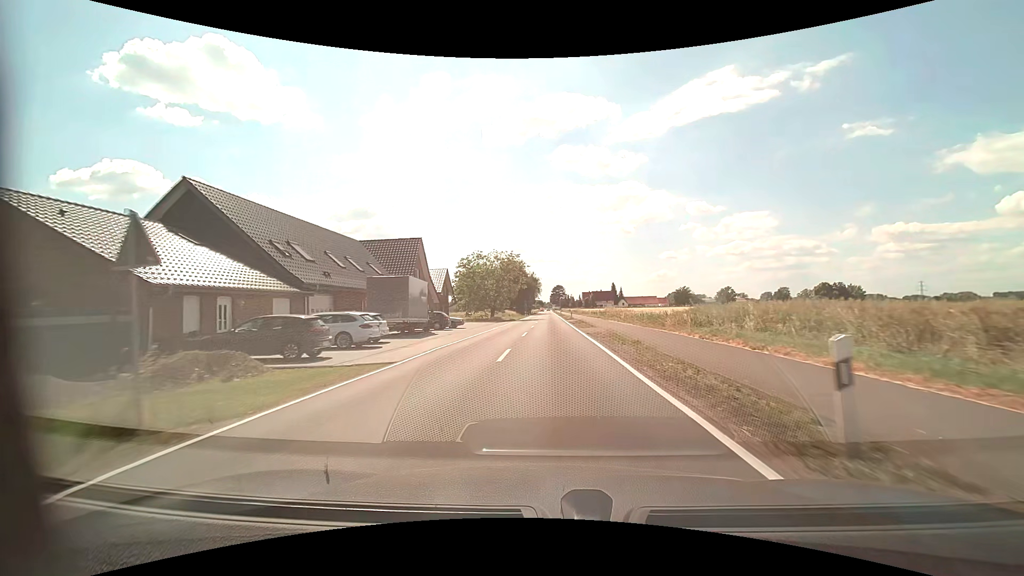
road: tertiary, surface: asphalt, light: Day
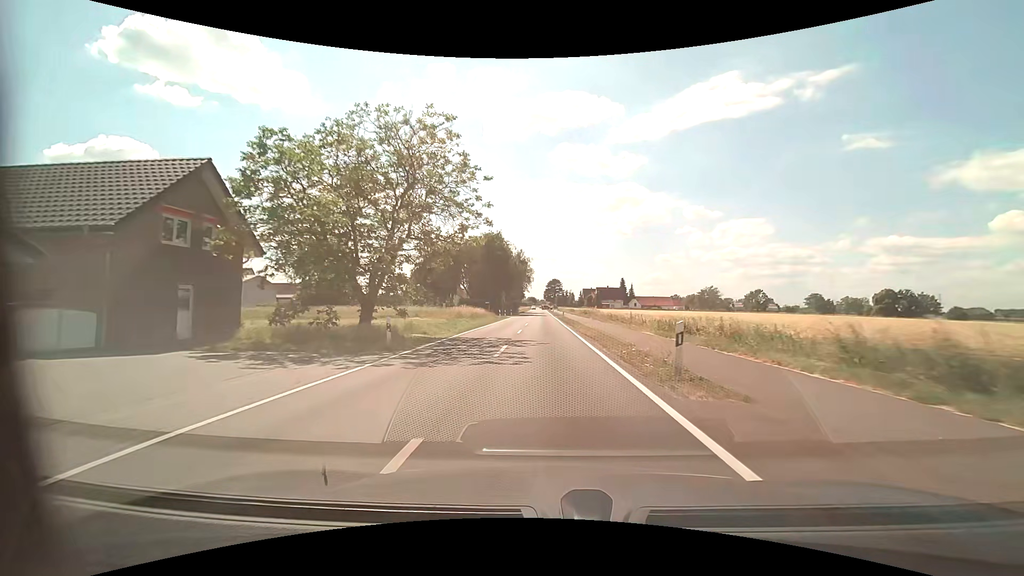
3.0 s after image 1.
(+0.2, +47.1) m; +1°
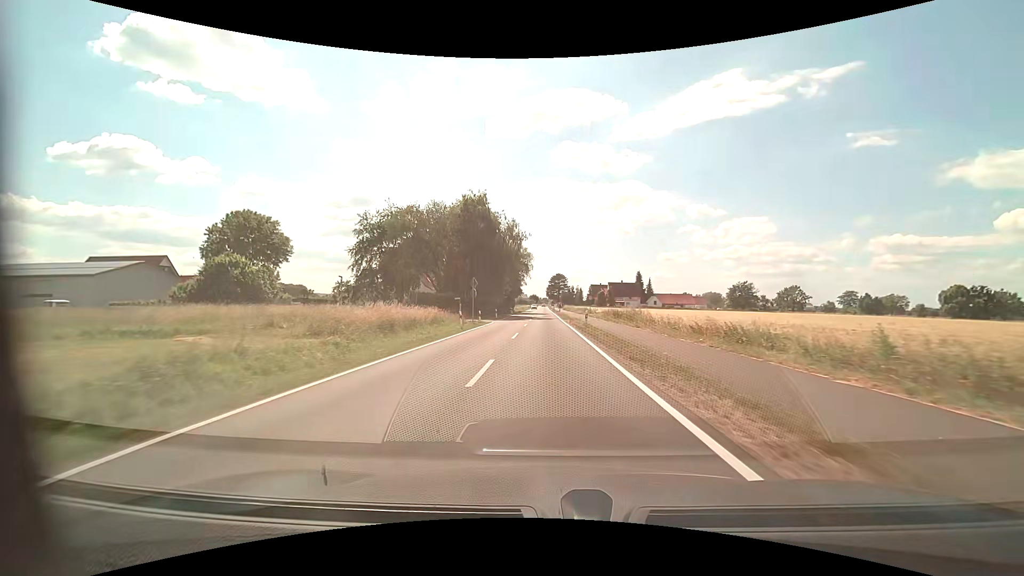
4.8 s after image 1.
(-0.1, +29.0) m; 0°
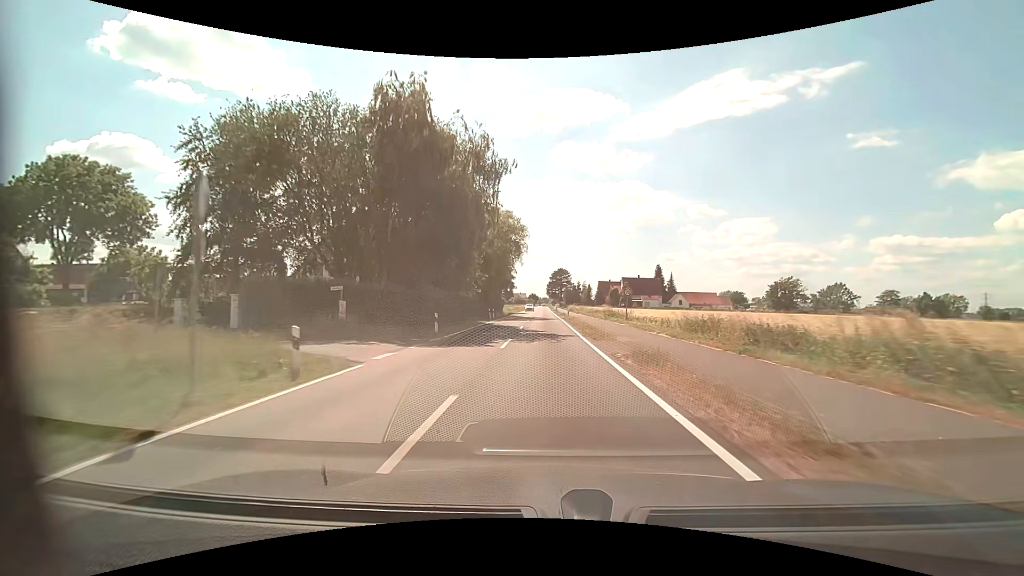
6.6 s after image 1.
(+0.1, +29.0) m; 0°
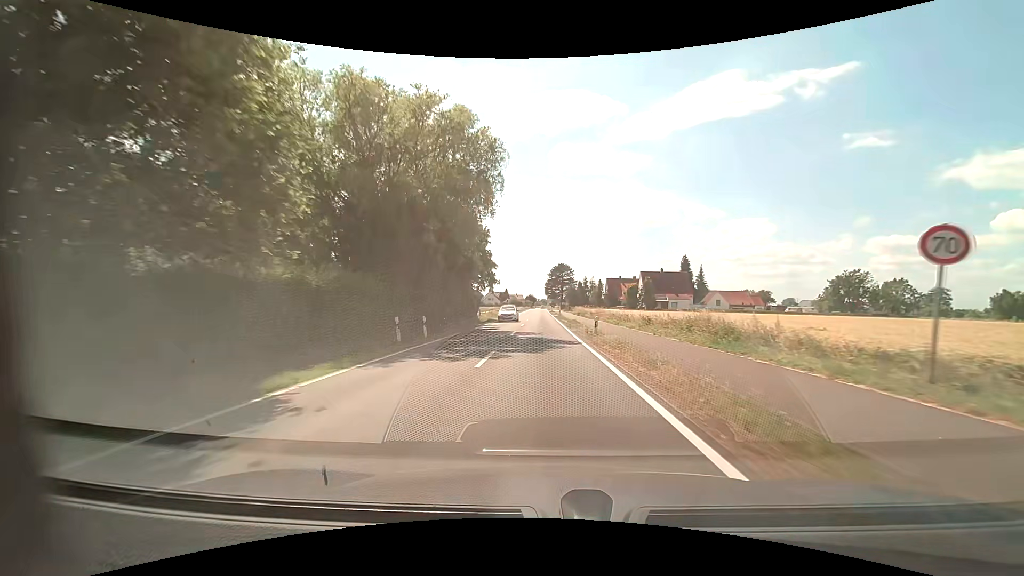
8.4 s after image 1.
(+0.1, +28.7) m; +1°
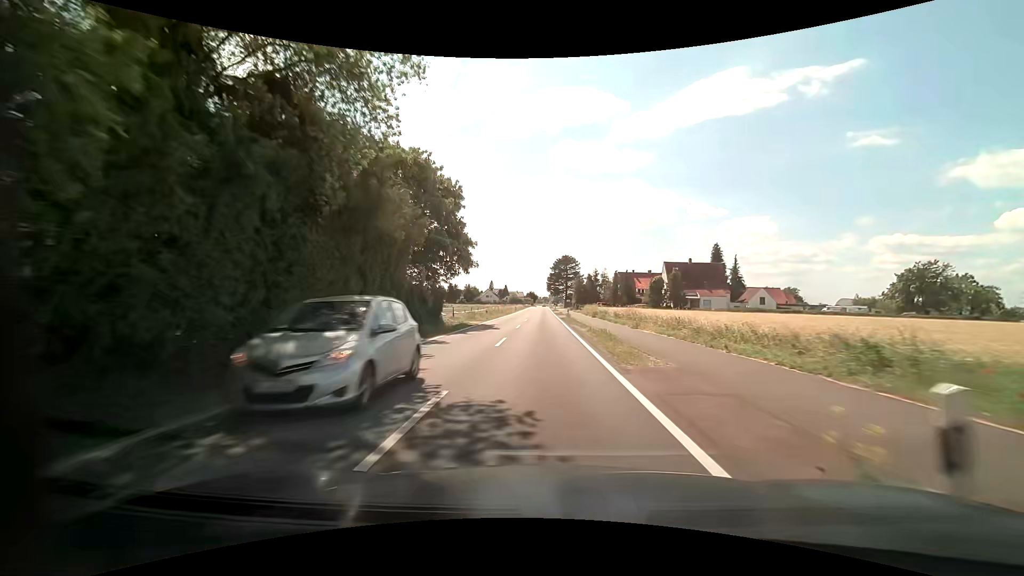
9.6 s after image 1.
(-0.1, +19.1) m; -1°
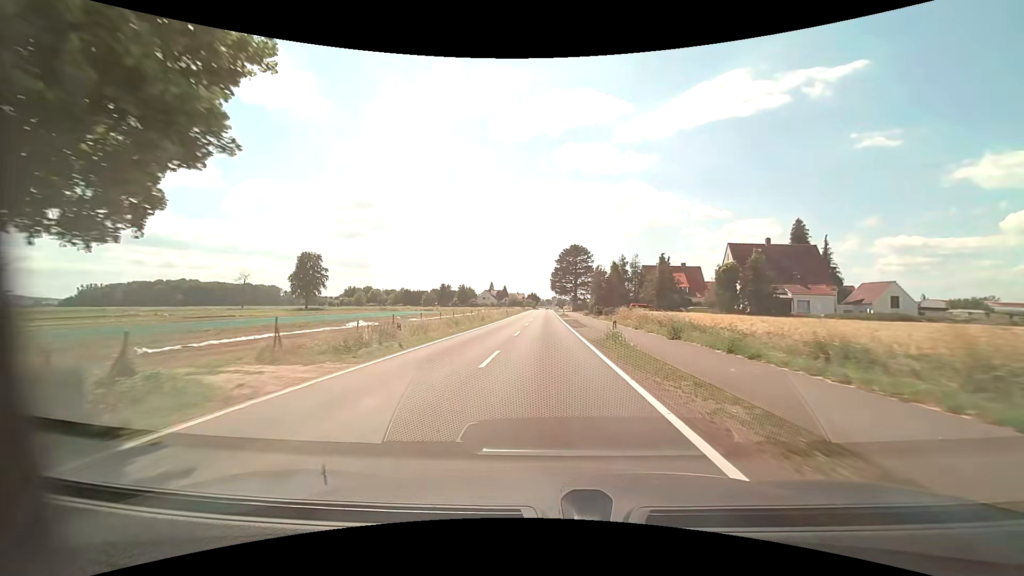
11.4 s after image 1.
(0.0, +28.9) m; 0°
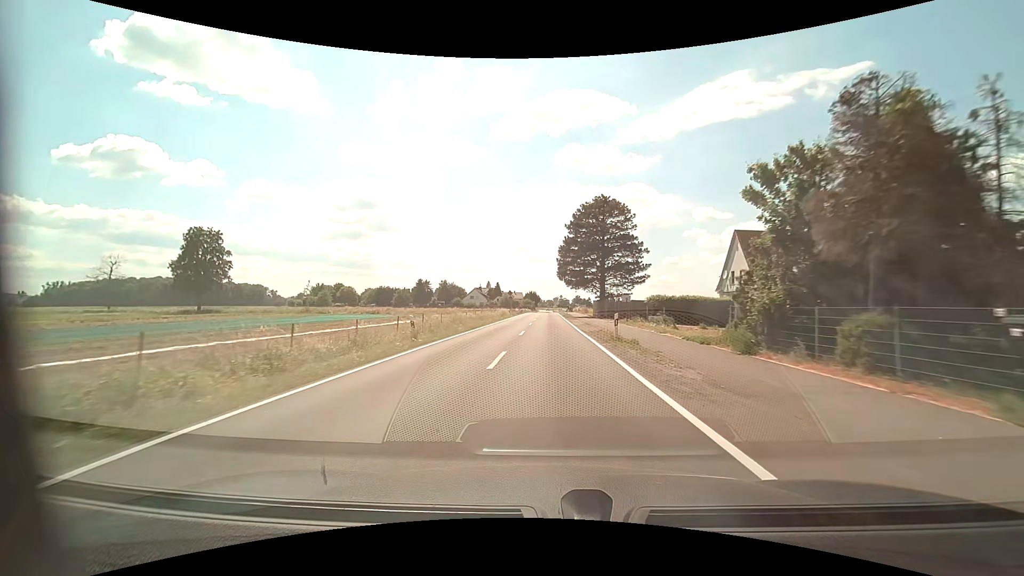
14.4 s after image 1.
(-0.1, +48.7) m; 0°
(0, +10) (0, +20) (0, +30) (0, +40) (0, +50) (0, +60) (0, +70) (+1, +80) (+1, +90) (+1, +100) m
